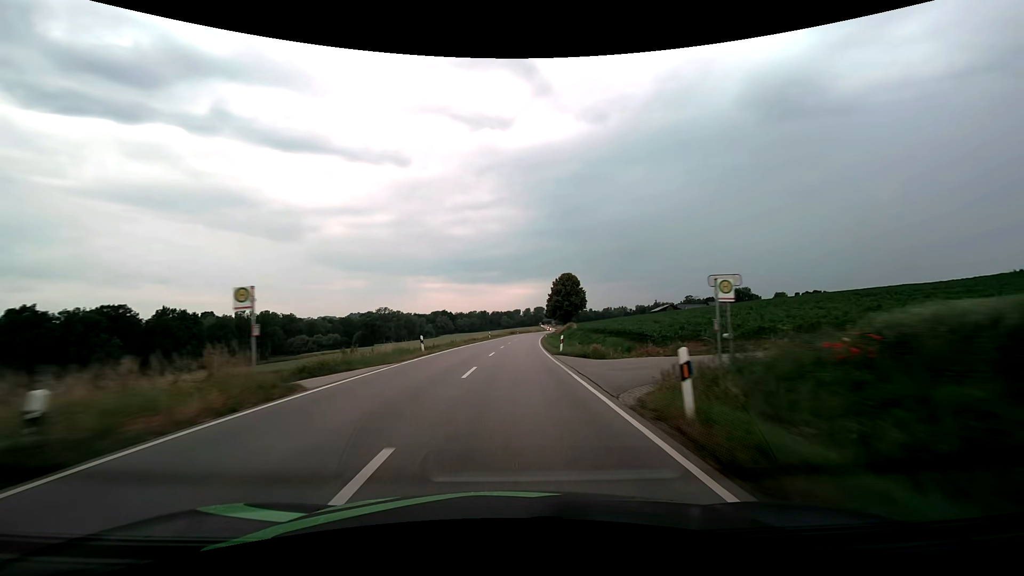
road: secondary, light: Day
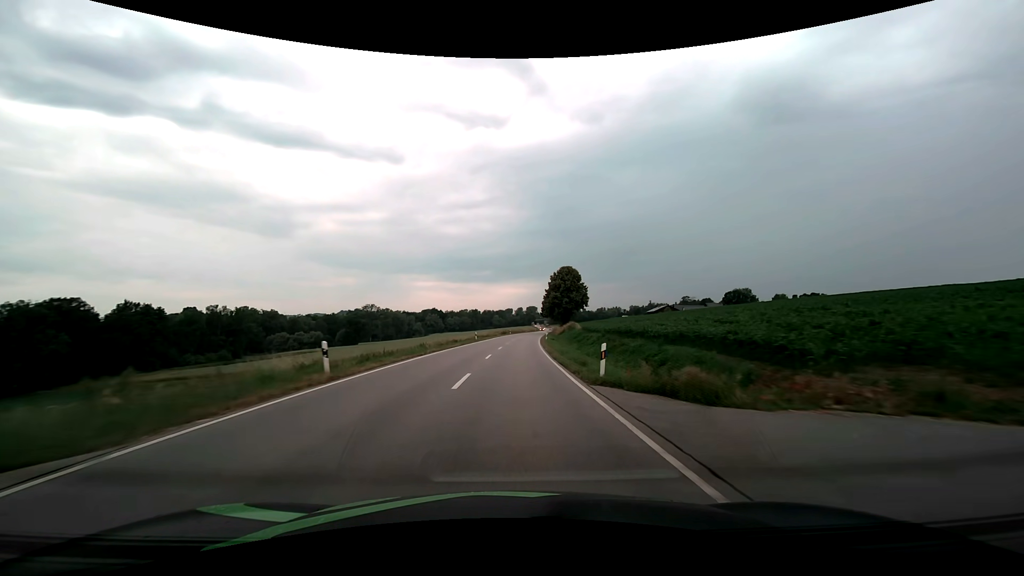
(+0.1, +14.1) m; +1°
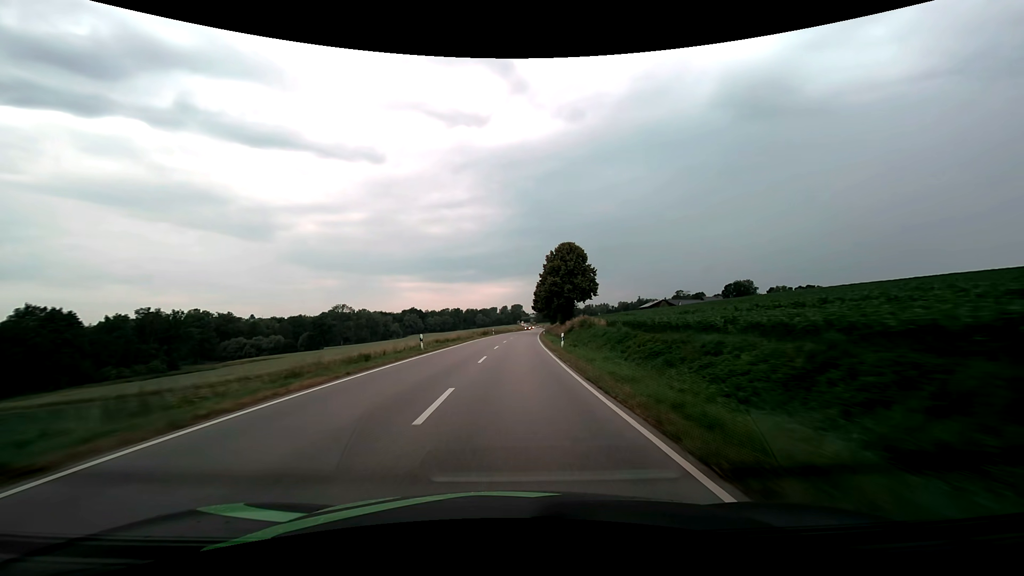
(+0.5, +28.4) m; +2°
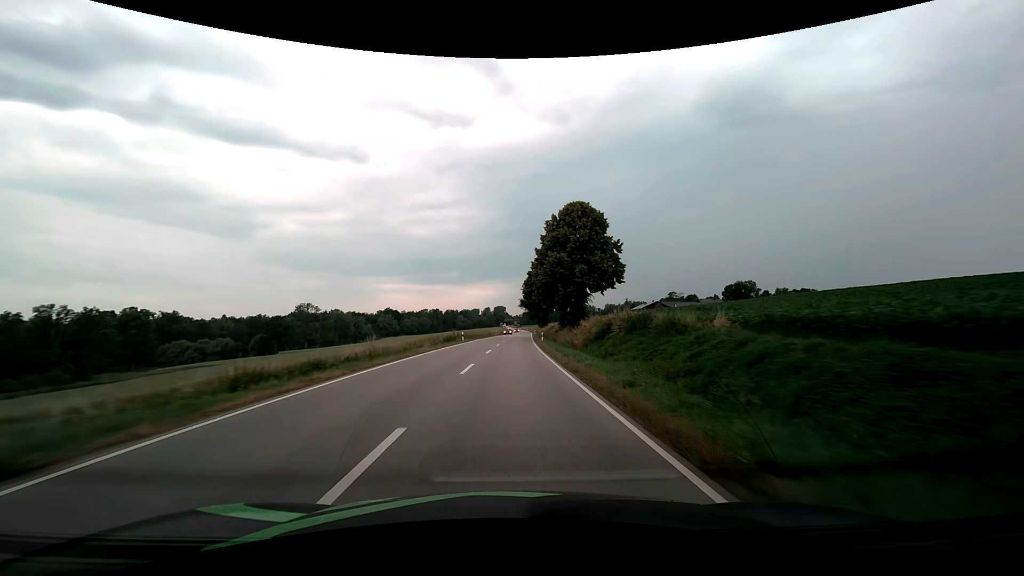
(+0.5, +28.3) m; +2°
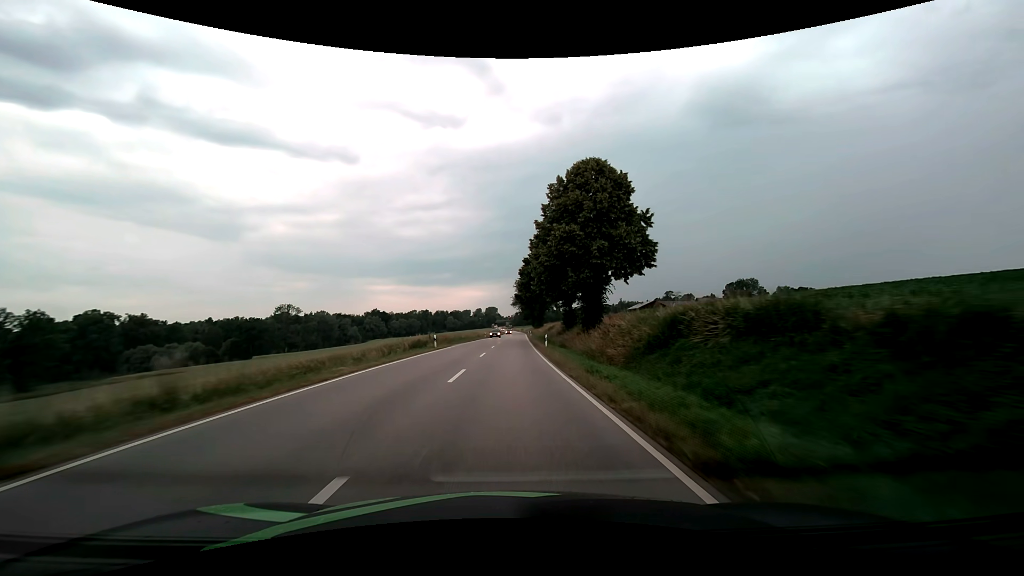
(+0.1, +14.2) m; +1°
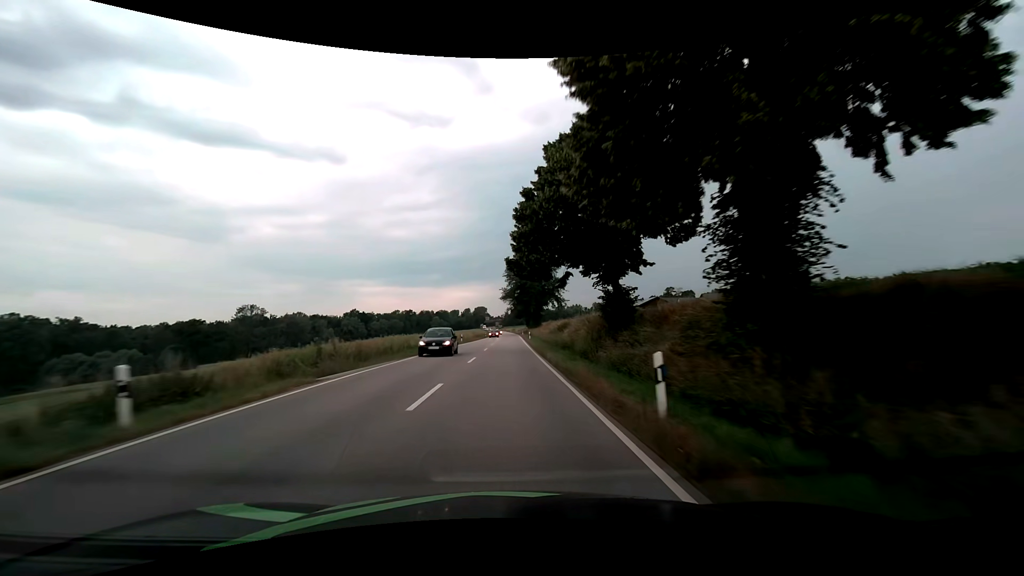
(+0.3, +28.3) m; +1°
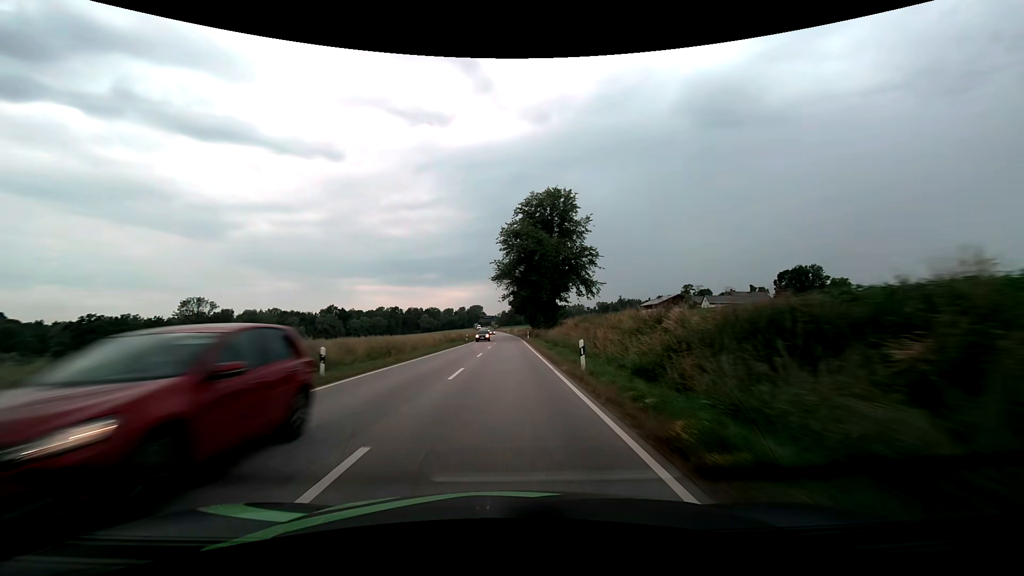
(+0.1, +42.5) m; 0°
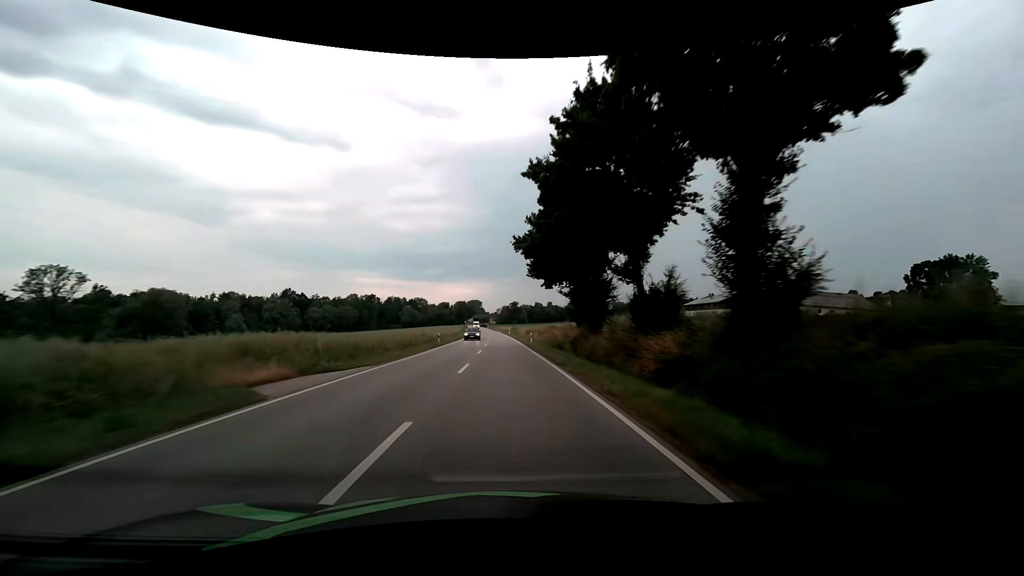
(0.0, +70.8) m; 0°
(0, +10) (0, +20) (0, +30) (0, +40) (0, +50) (-1, +60) (-1, +70) (-1, +80) (-2, +90) (-2, +100) m
